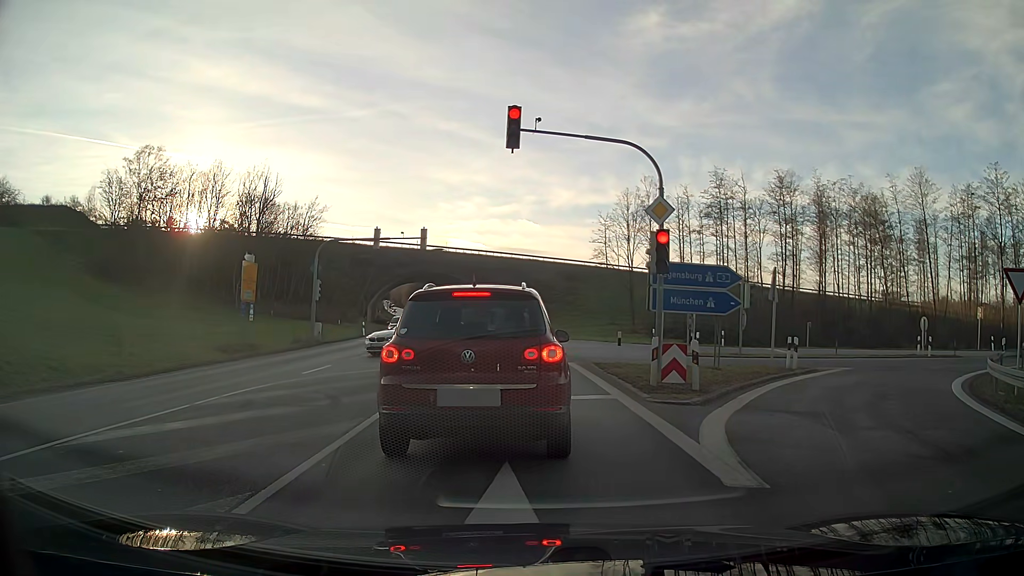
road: primary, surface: asphalt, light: Day
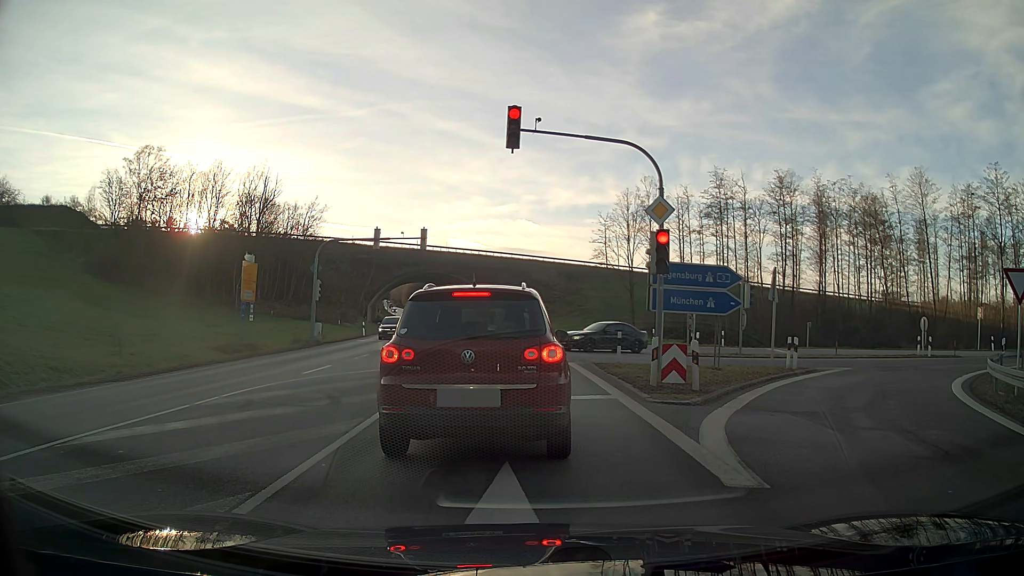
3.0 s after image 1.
(0.0, +0.1) m; 0°
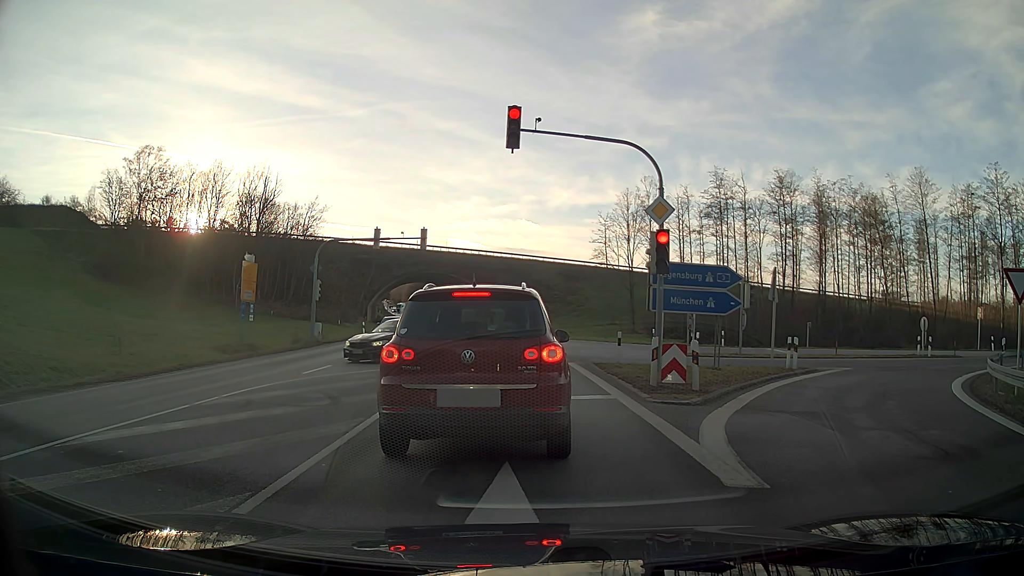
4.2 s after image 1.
(0.0, 0.0) m; 0°
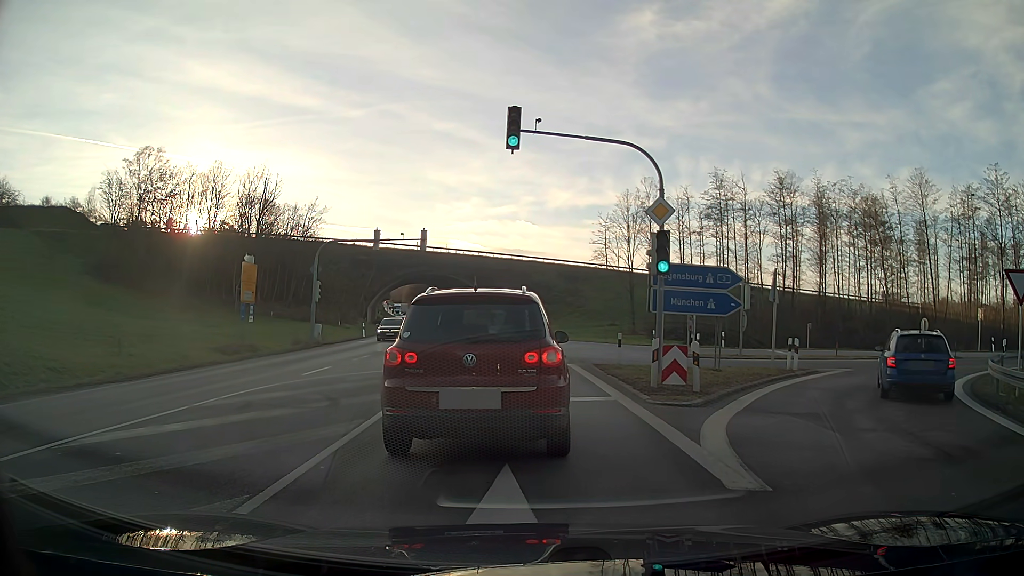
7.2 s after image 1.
(0.0, 0.0) m; 0°
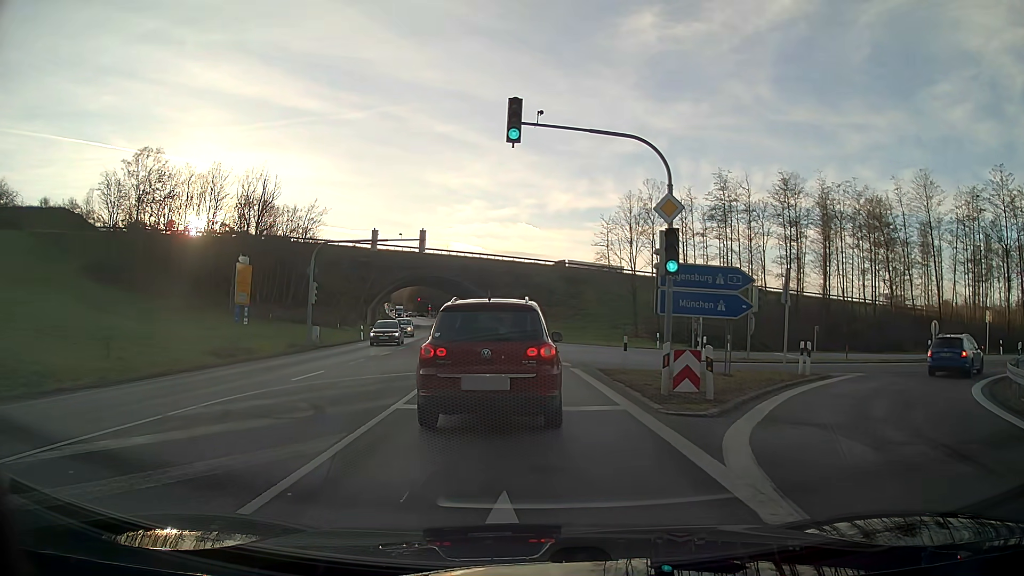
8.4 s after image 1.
(0.0, +1.0) m; +1°
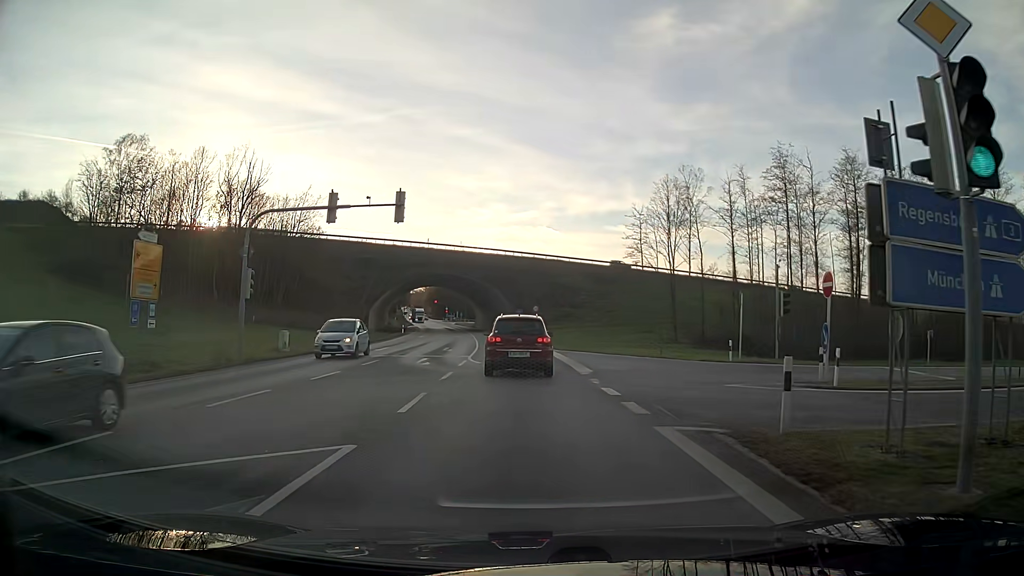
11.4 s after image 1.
(-0.3, +11.8) m; -2°
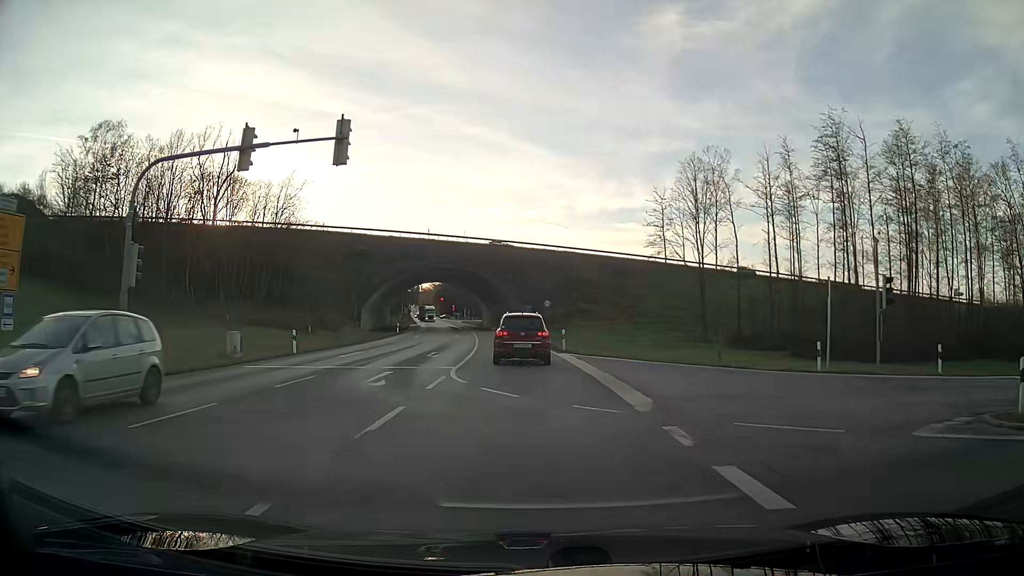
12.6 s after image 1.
(-0.1, +9.0) m; -1°
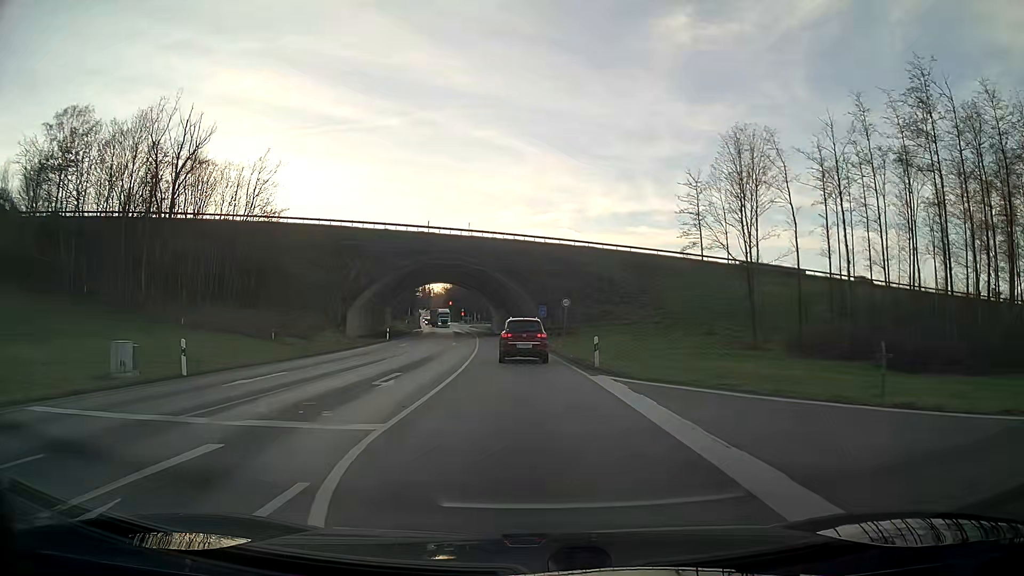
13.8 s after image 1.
(-0.1, +11.4) m; -1°
